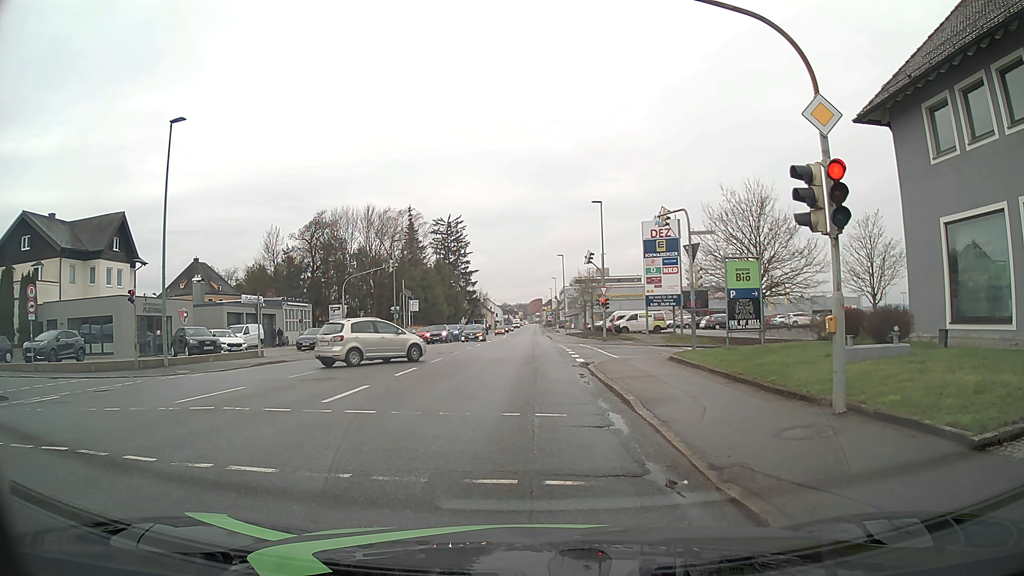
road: tertiary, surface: asphalt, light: Day
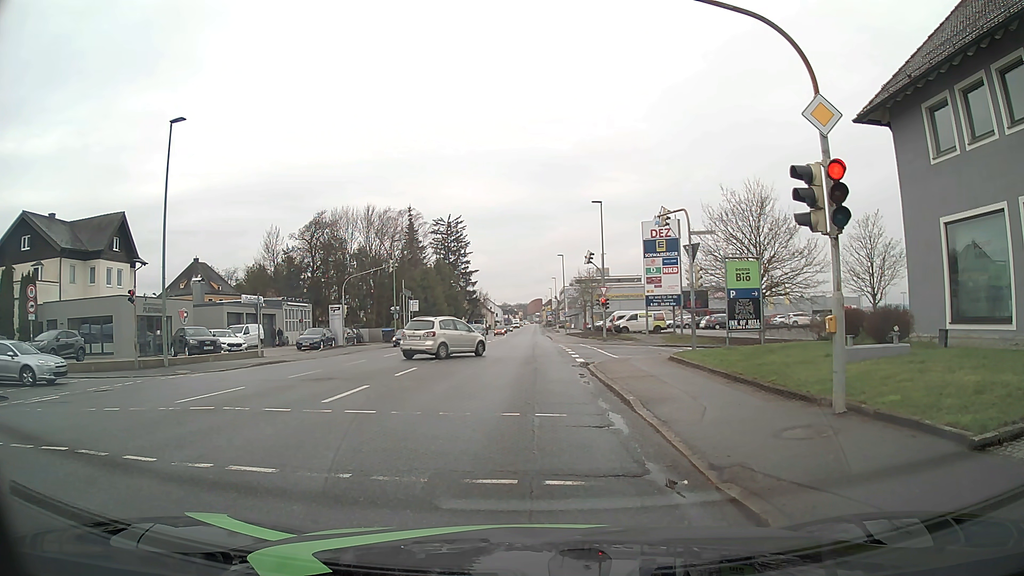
(0.0, 0.0) m; 0°
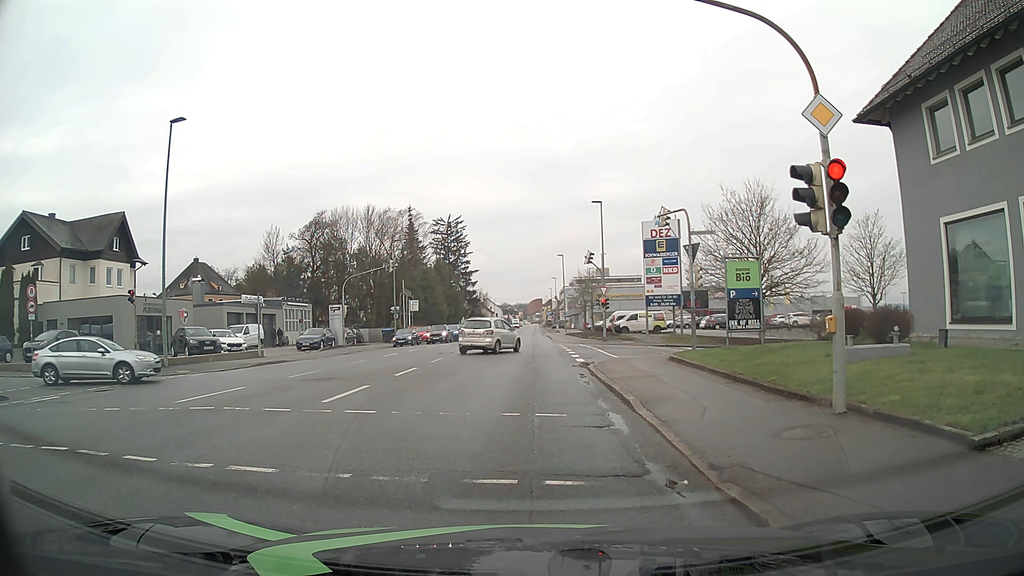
(0.0, 0.0) m; 0°
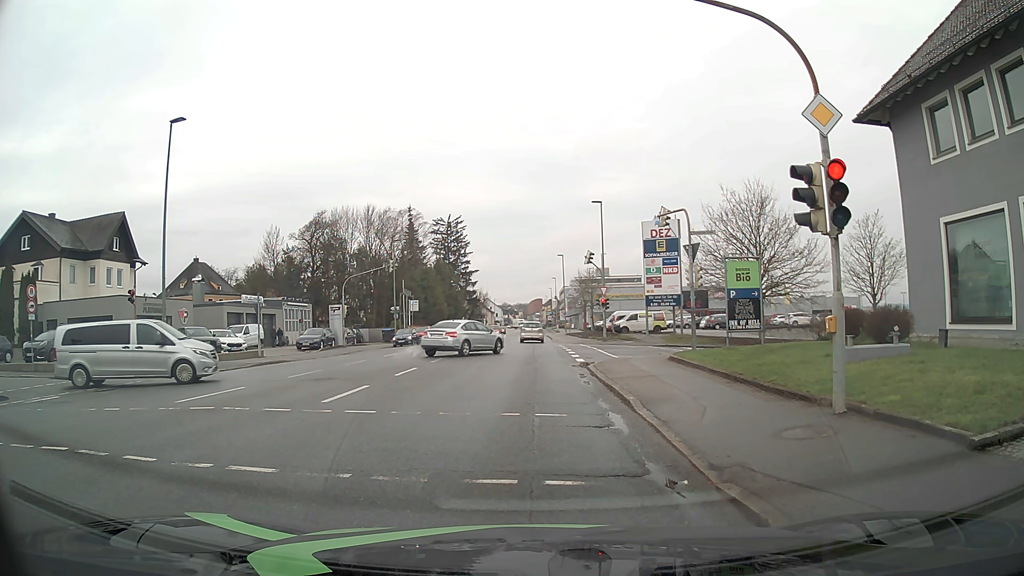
(0.0, 0.0) m; 0°
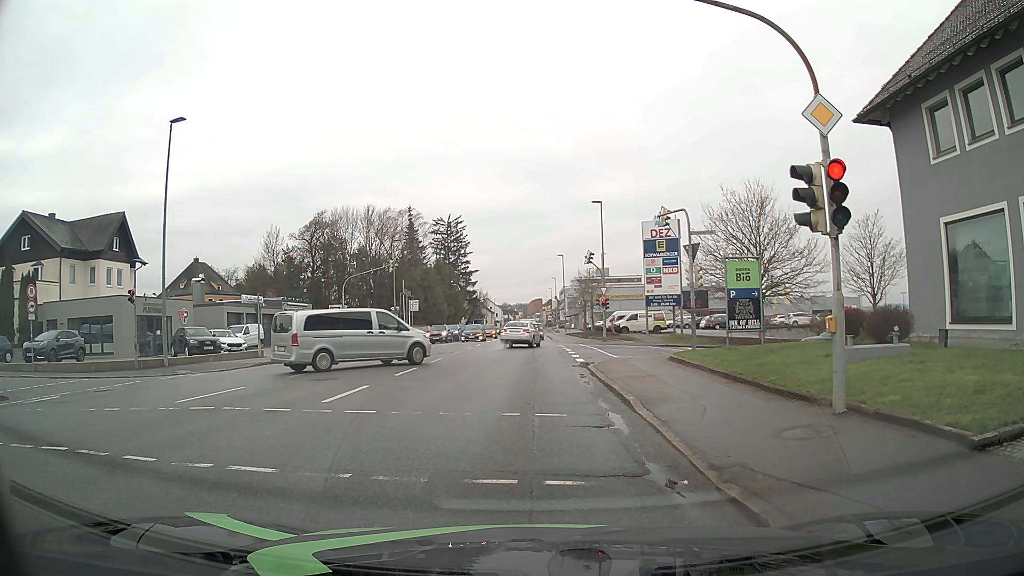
(0.0, 0.0) m; 0°
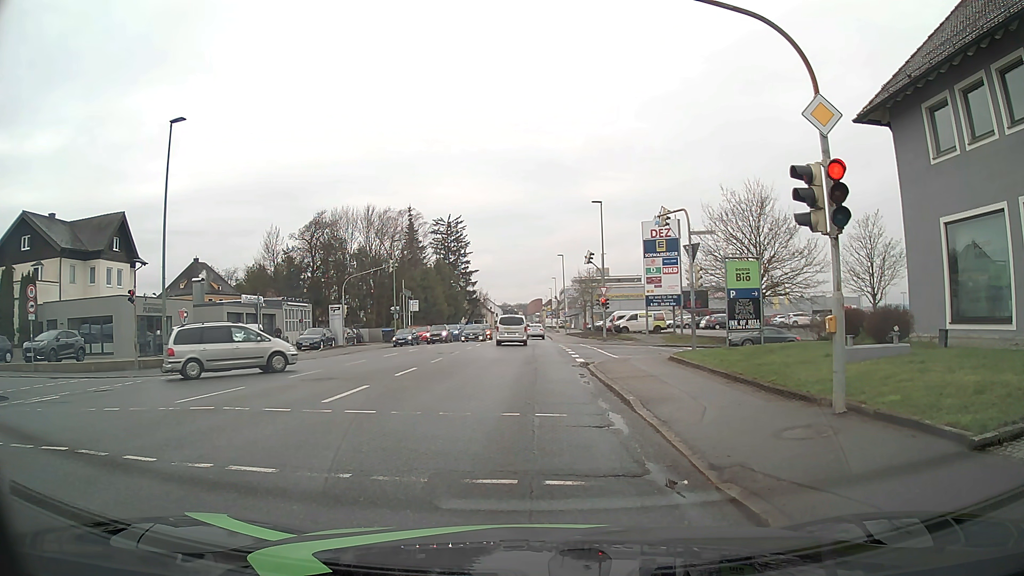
(0.0, 0.0) m; 0°
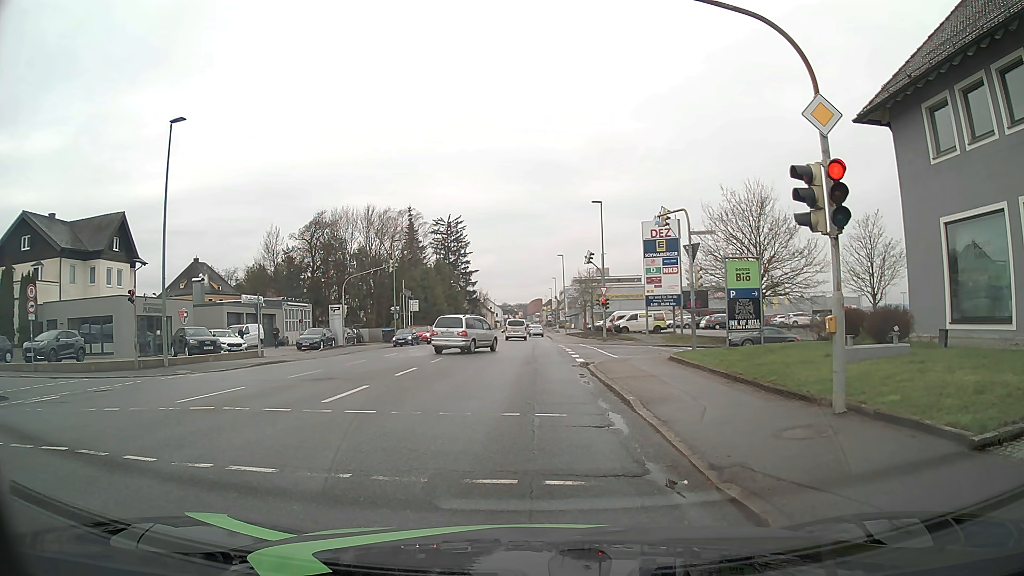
(0.0, 0.0) m; 0°
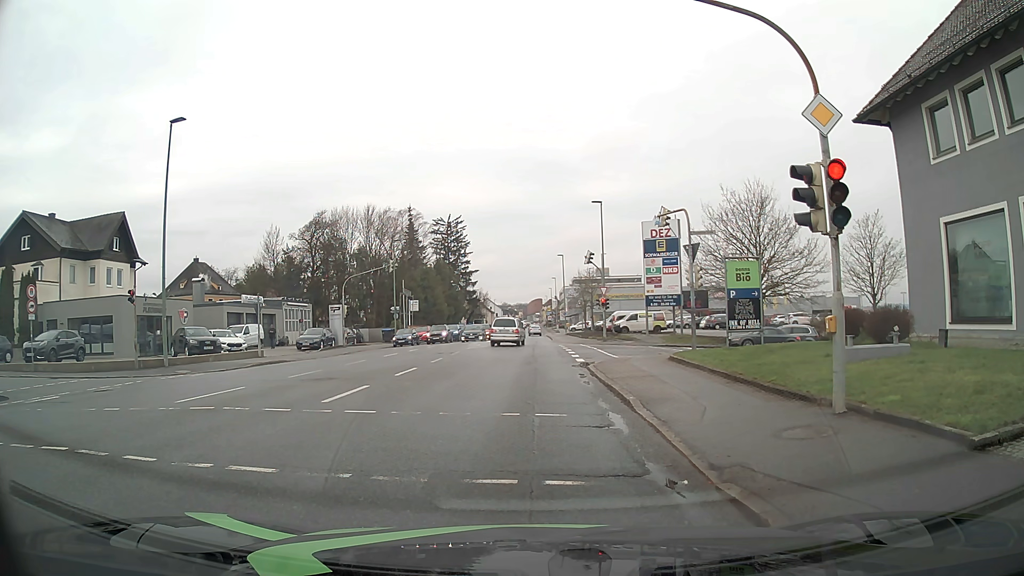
(0.0, 0.0) m; 0°
